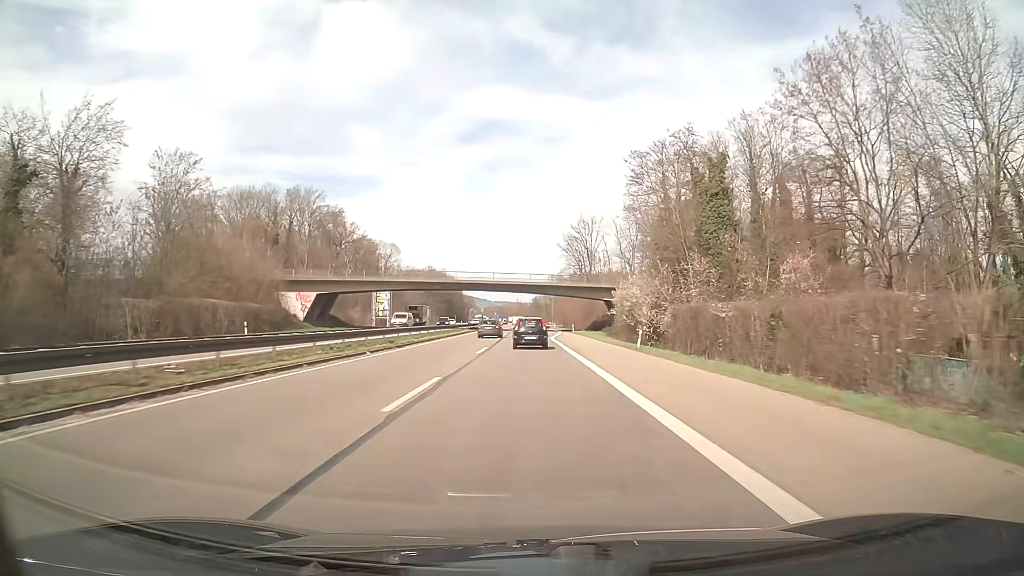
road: trunk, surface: asphalt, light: Day
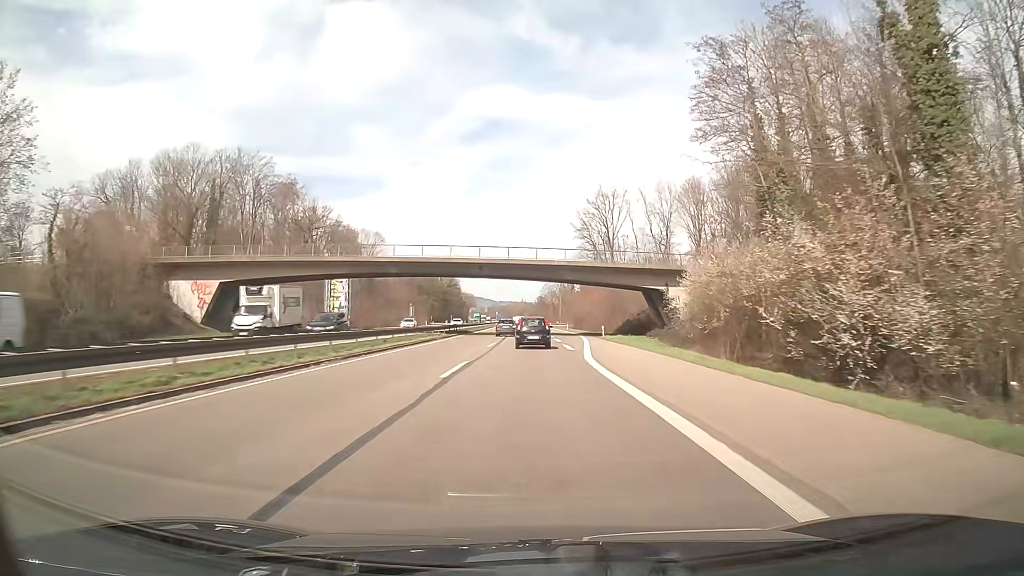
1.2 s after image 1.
(-0.1, +30.8) m; 0°
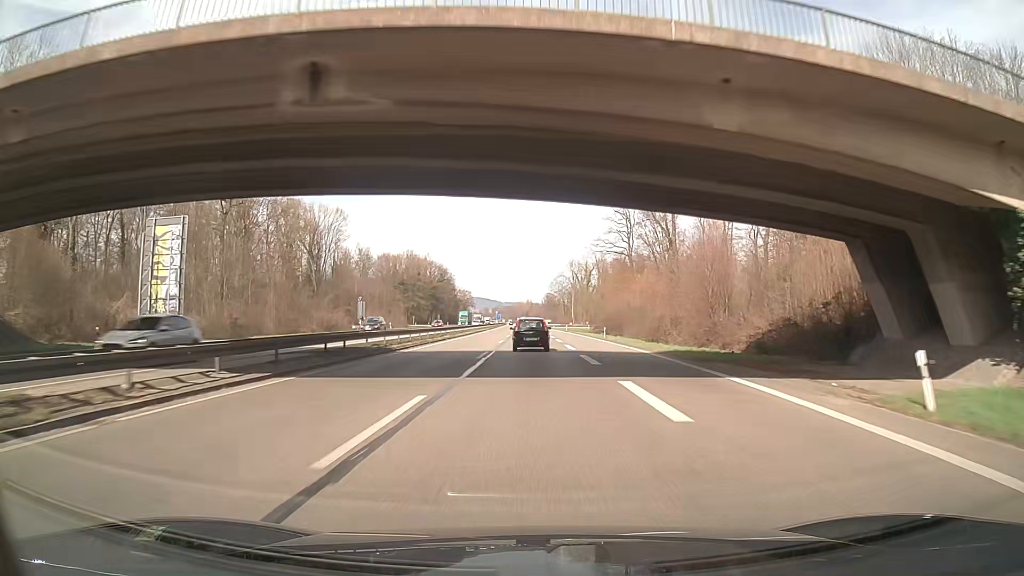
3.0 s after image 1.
(-0.1, +46.3) m; 0°
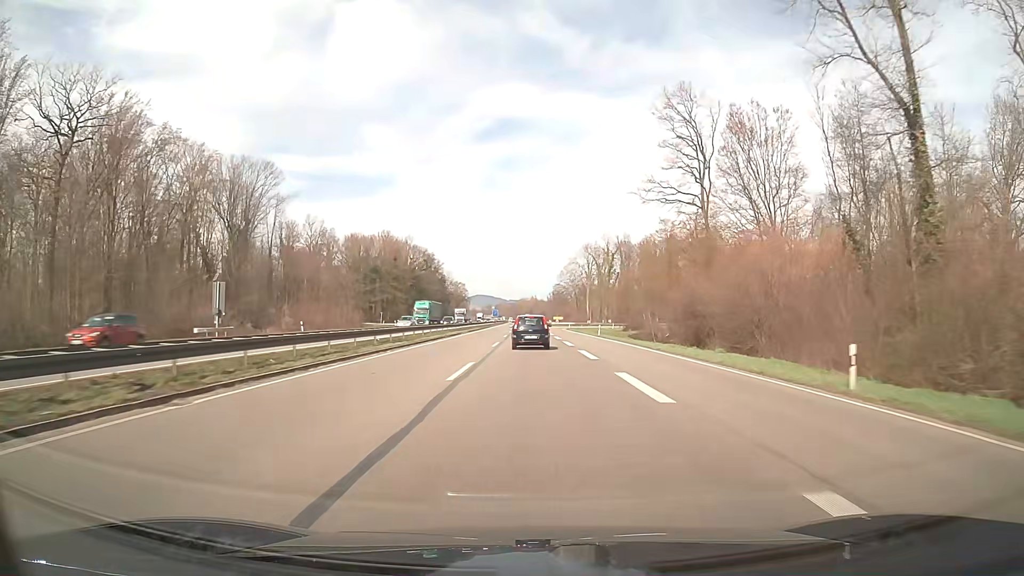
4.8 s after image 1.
(-0.1, +46.1) m; -1°
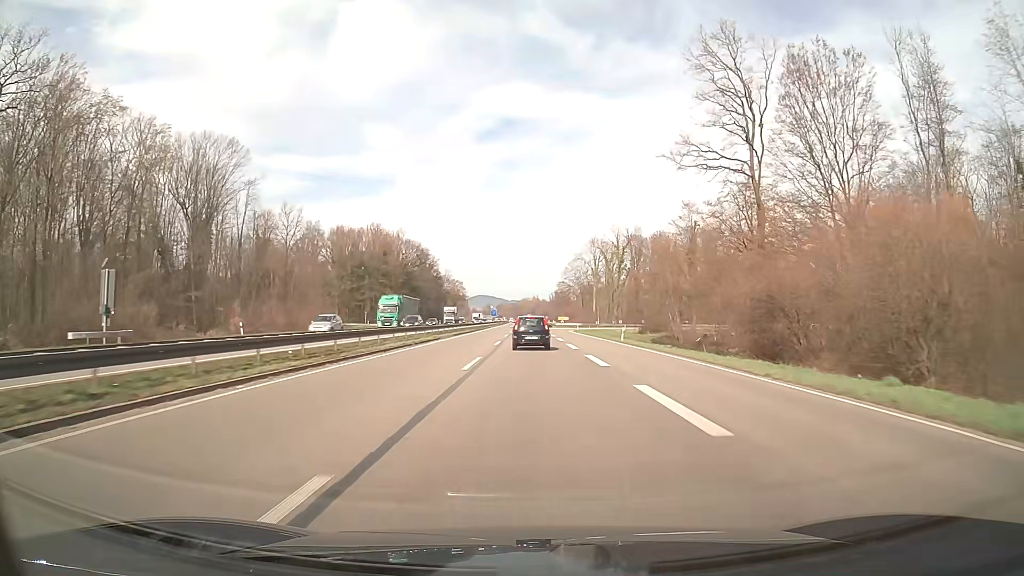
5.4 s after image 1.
(0.0, +15.1) m; 0°
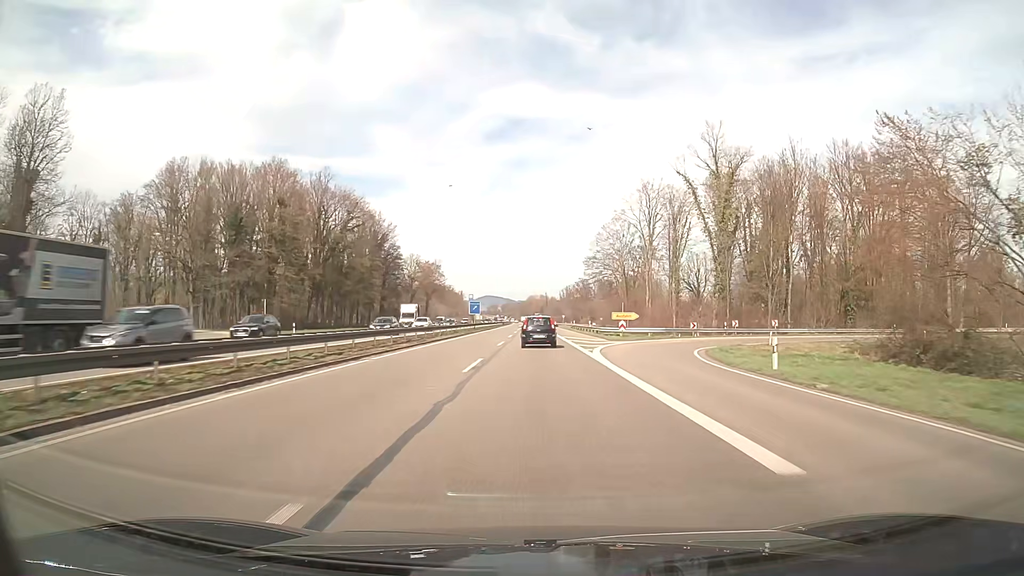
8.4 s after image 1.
(-0.3, +74.1) m; 0°
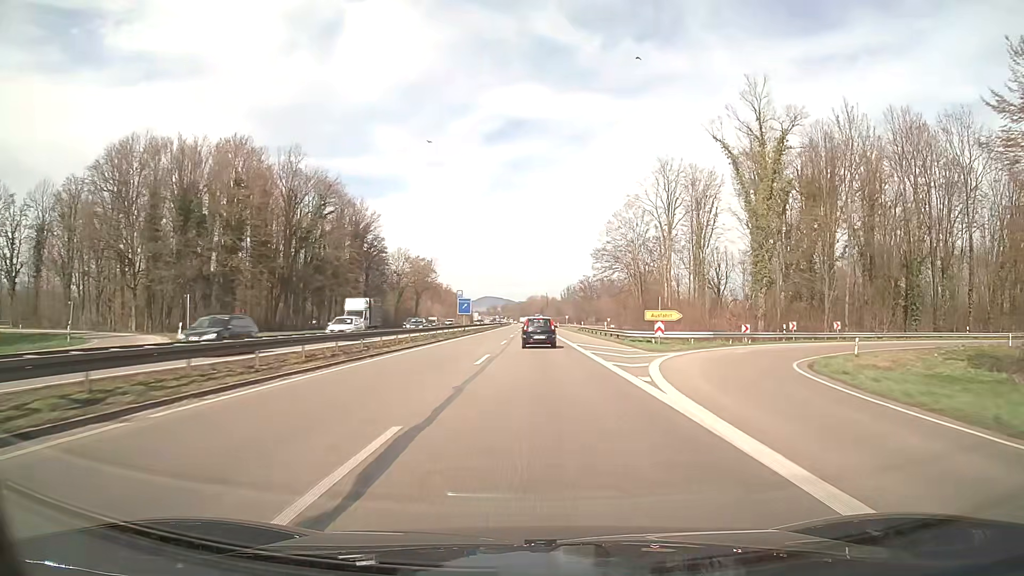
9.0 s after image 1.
(0.0, +14.7) m; 0°
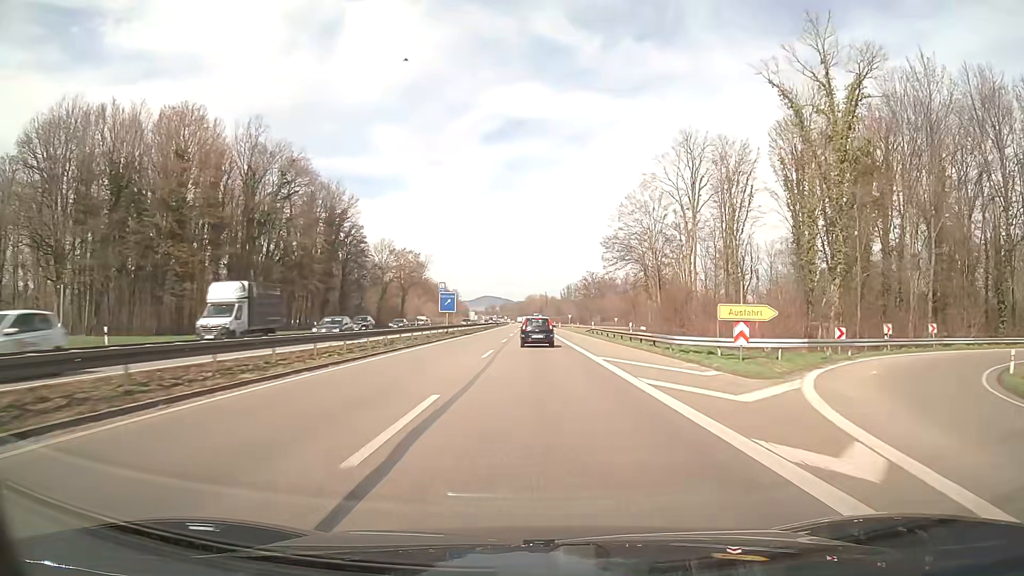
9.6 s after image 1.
(0.0, +14.6) m; 0°
(0, +10) (0, +20) (0, +30) (0, +40) (0, +50) (0, +60) (0, +70) (0, +80) (0, +90) (+1, +100) m
